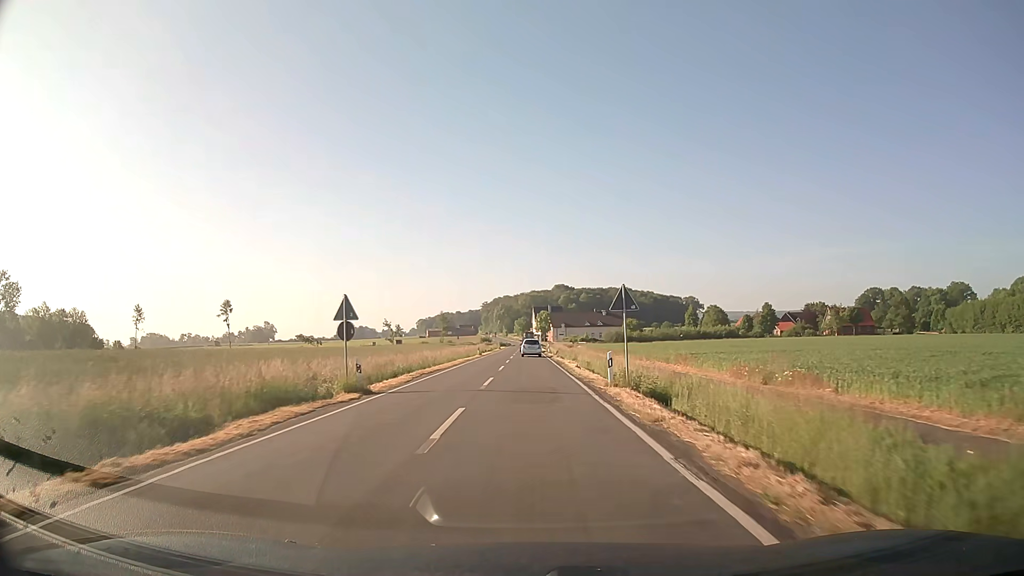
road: secondary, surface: asphalt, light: Day
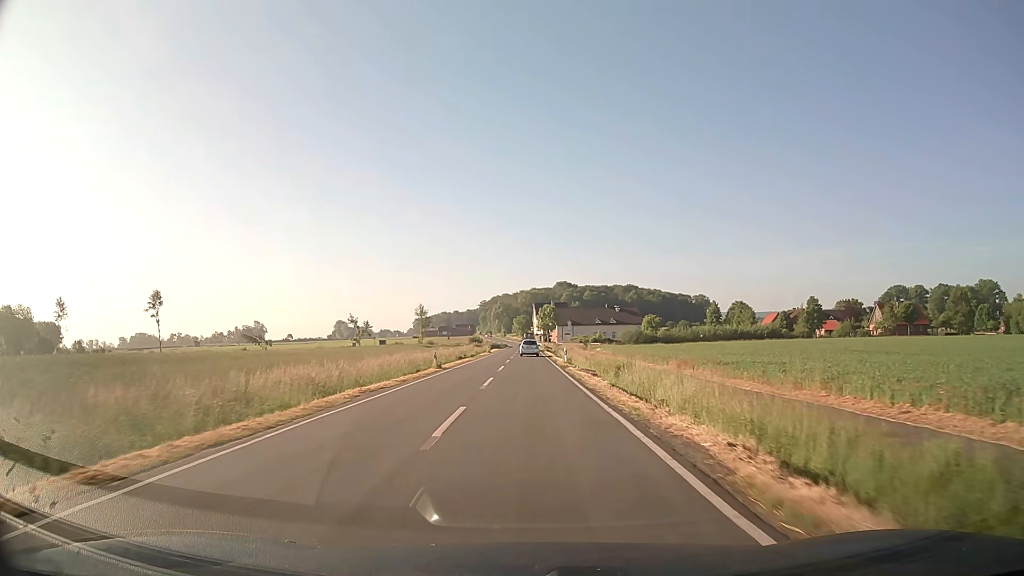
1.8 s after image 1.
(-0.1, +32.8) m; 0°
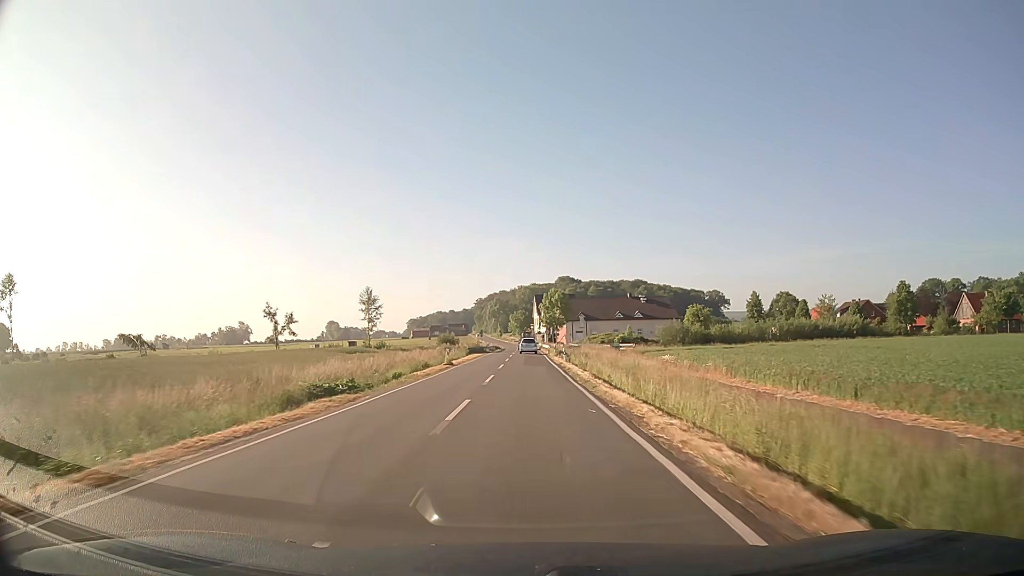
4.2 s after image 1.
(-0.1, +43.8) m; 0°
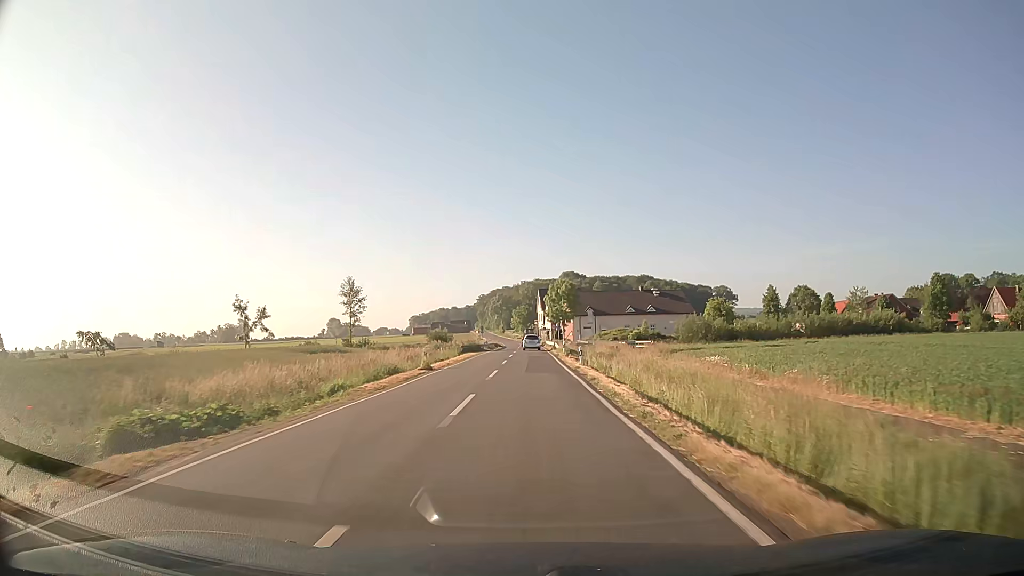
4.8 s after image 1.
(0.0, +11.0) m; 0°
(0, +10) (0, +20) (0, +30) (0, +40) (0, +50) (0, +60) (0, +70) (0, +80) (0, +90) (0, +100) m
